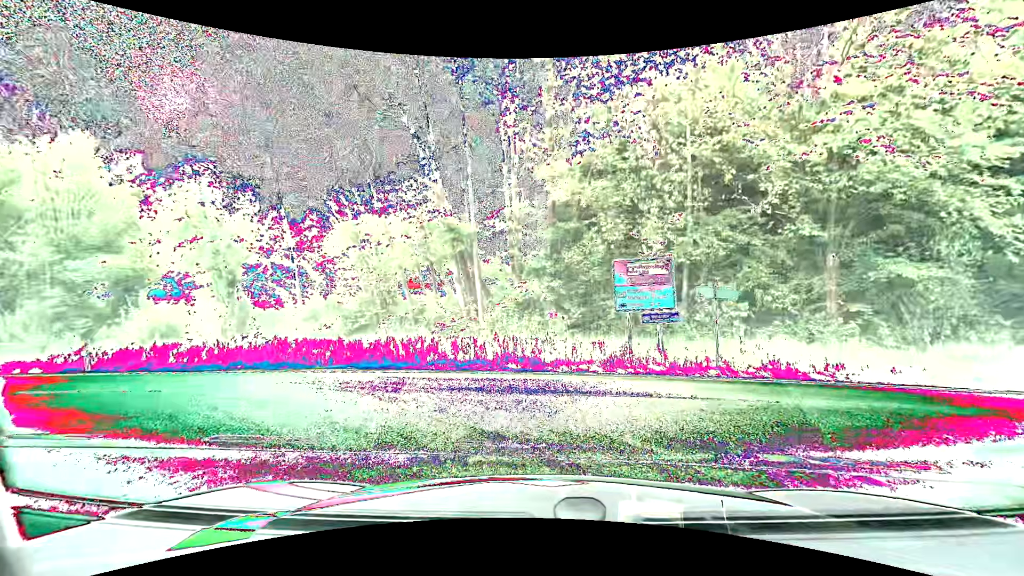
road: tertiary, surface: asphalt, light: Day
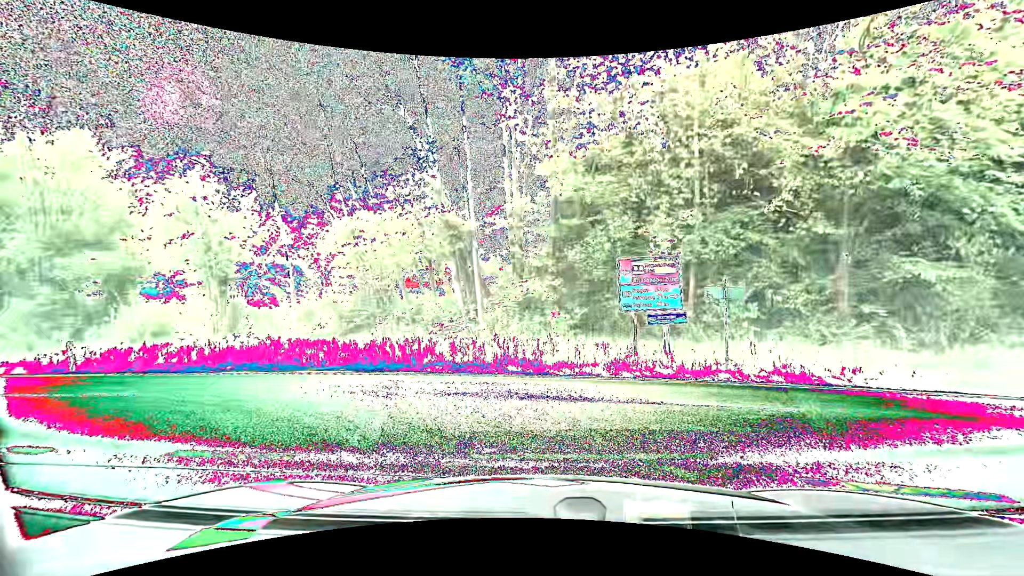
(0.0, +0.7) m; 0°
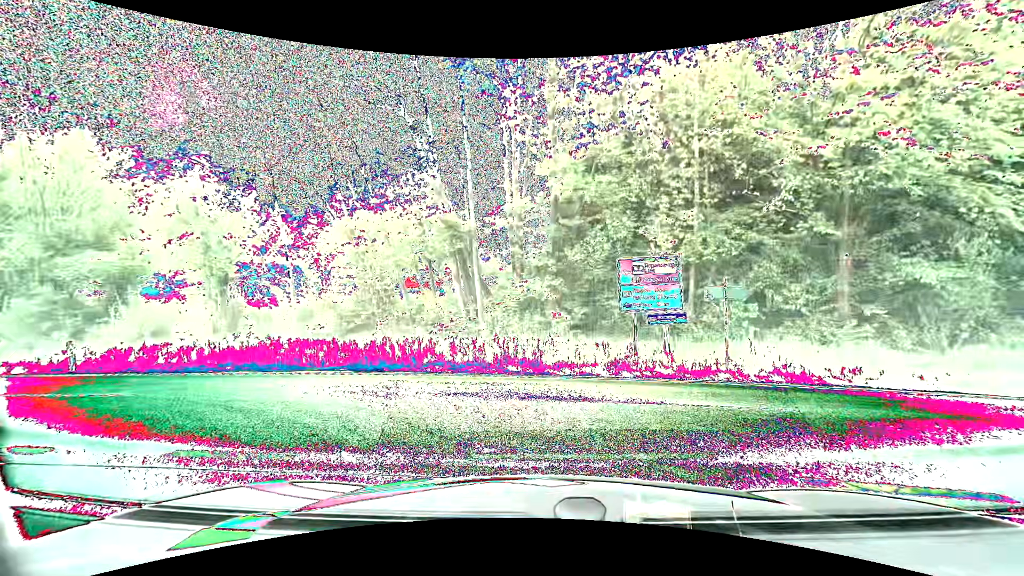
(0.0, 0.0) m; 0°
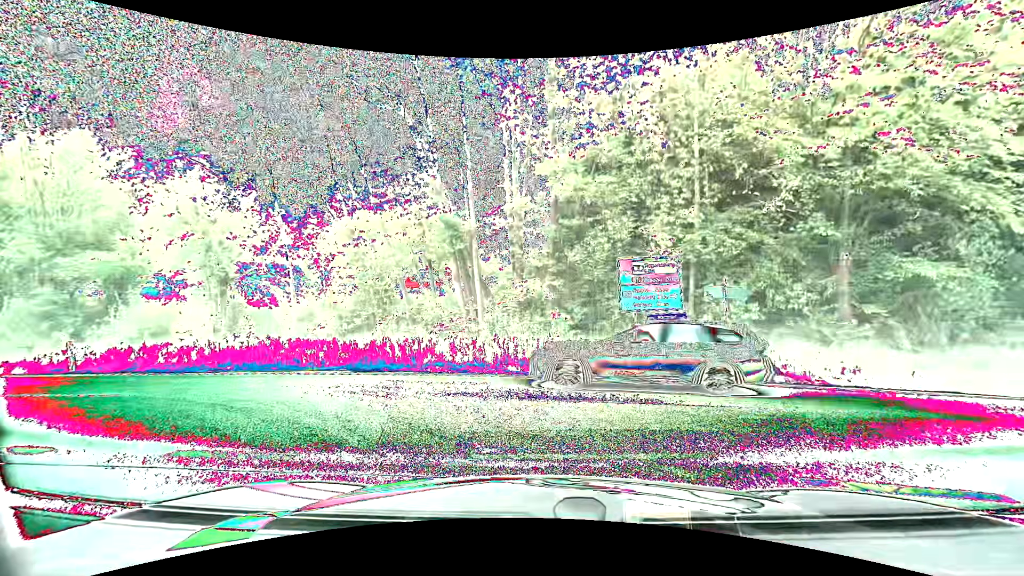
(0.0, 0.0) m; 0°
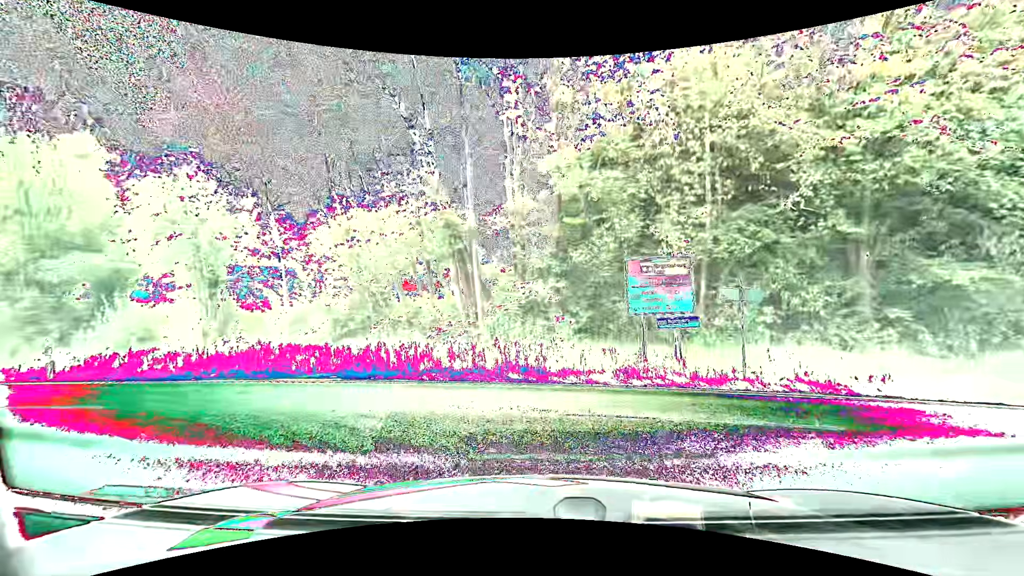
(0.0, +1.0) m; 0°
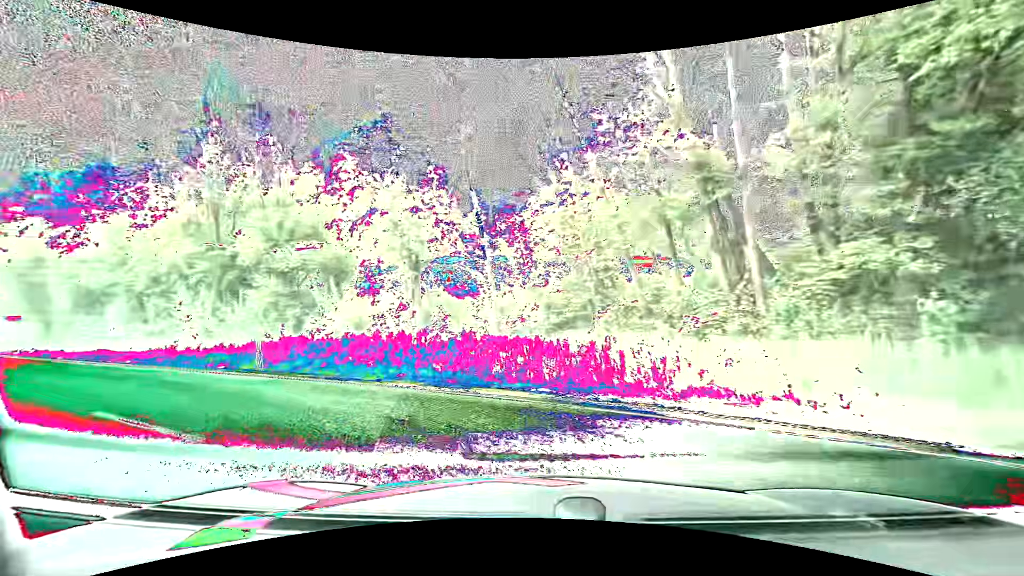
(-1.2, +5.6) m; -26°
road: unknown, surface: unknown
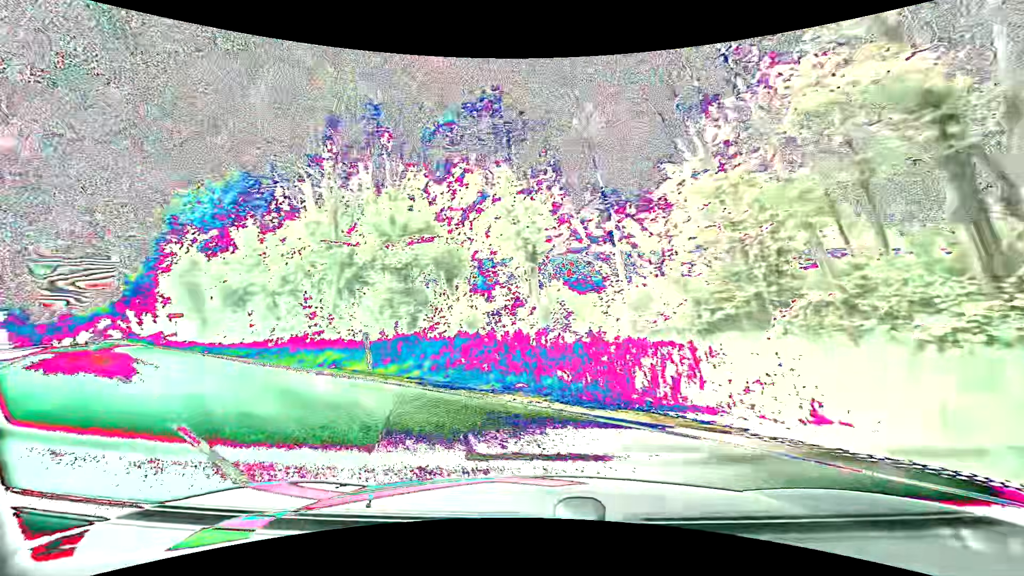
(-0.3, +2.4) m; -13°
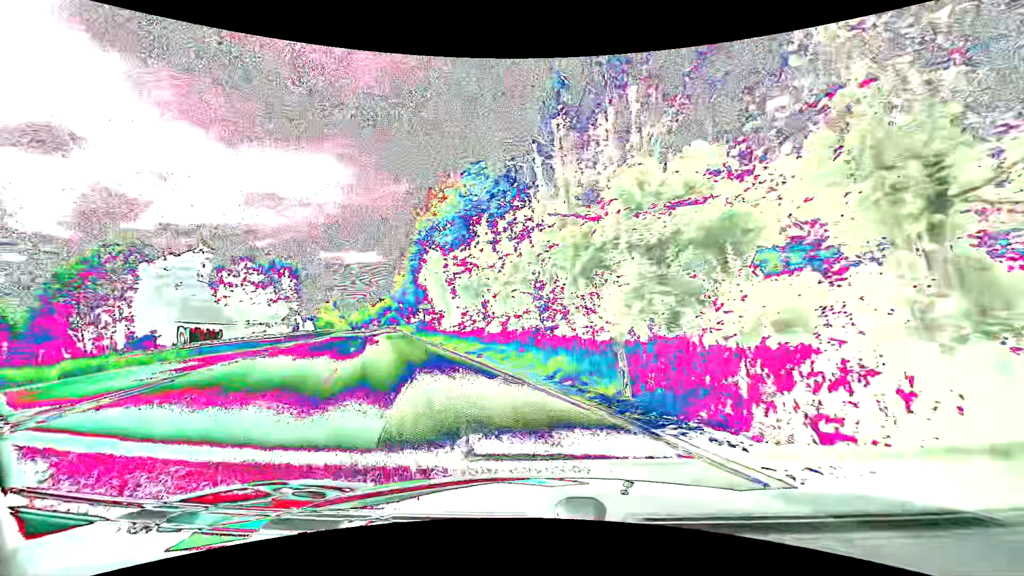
(-1.4, +5.7) m; -27°
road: primary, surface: asphalt
(-2, +10) (-5, +19) (-8, +29) (-11, +38) (-15, +48) (-18, +57) (-21, +67) (-24, +76) (-27, +86) (-31, +95) m
